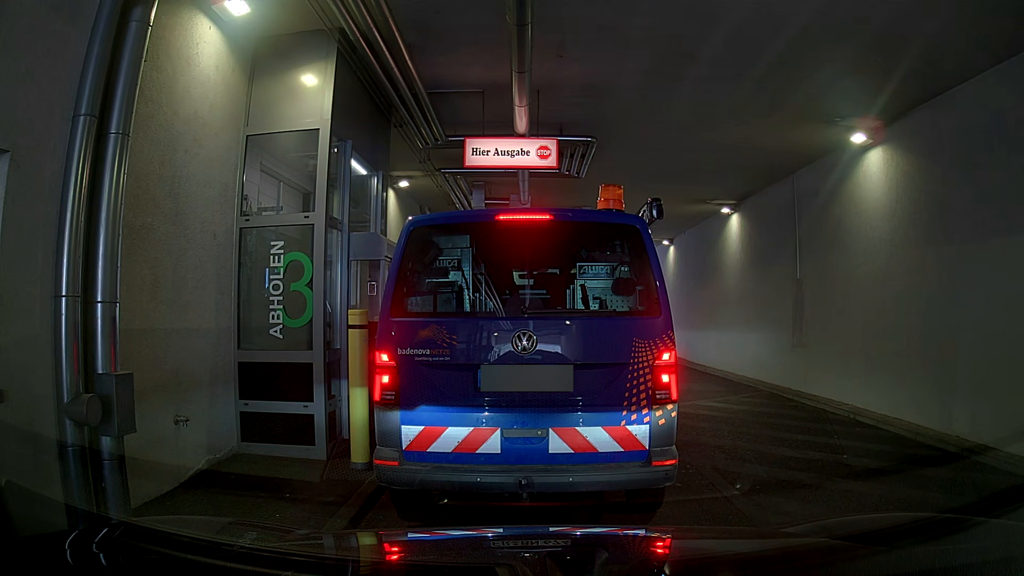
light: Day
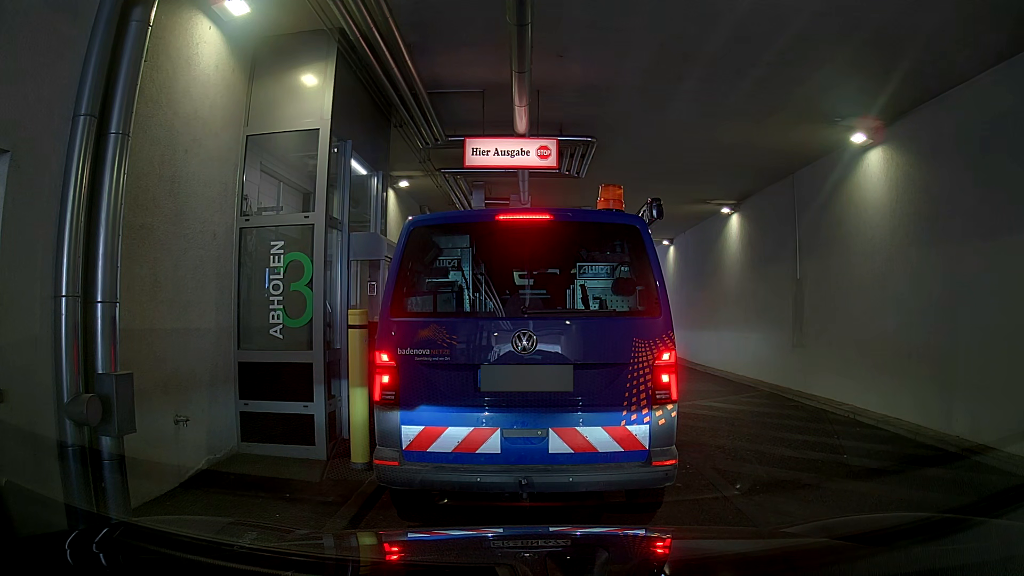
(0.0, 0.0) m; 0°
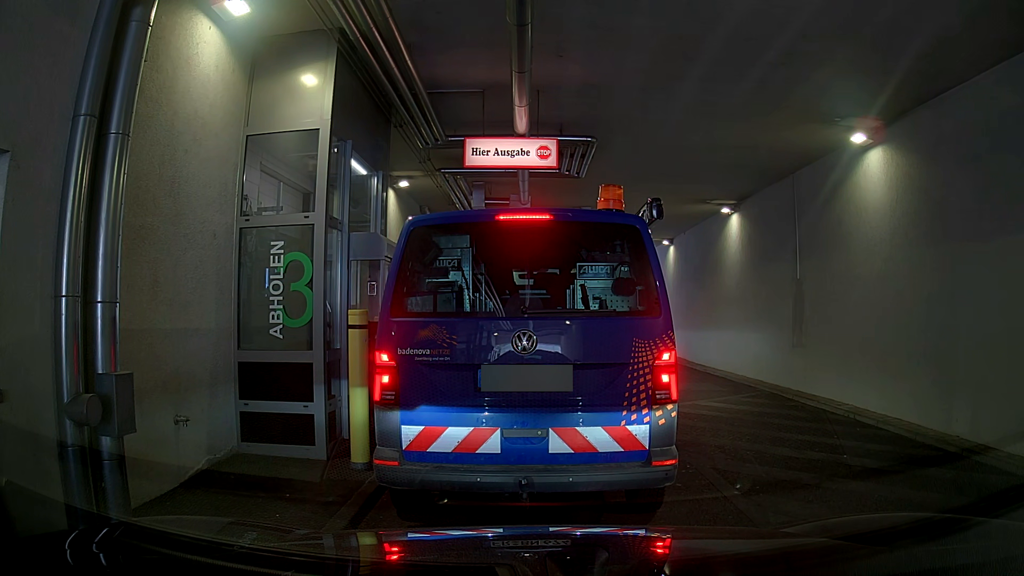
(0.0, 0.0) m; 0°
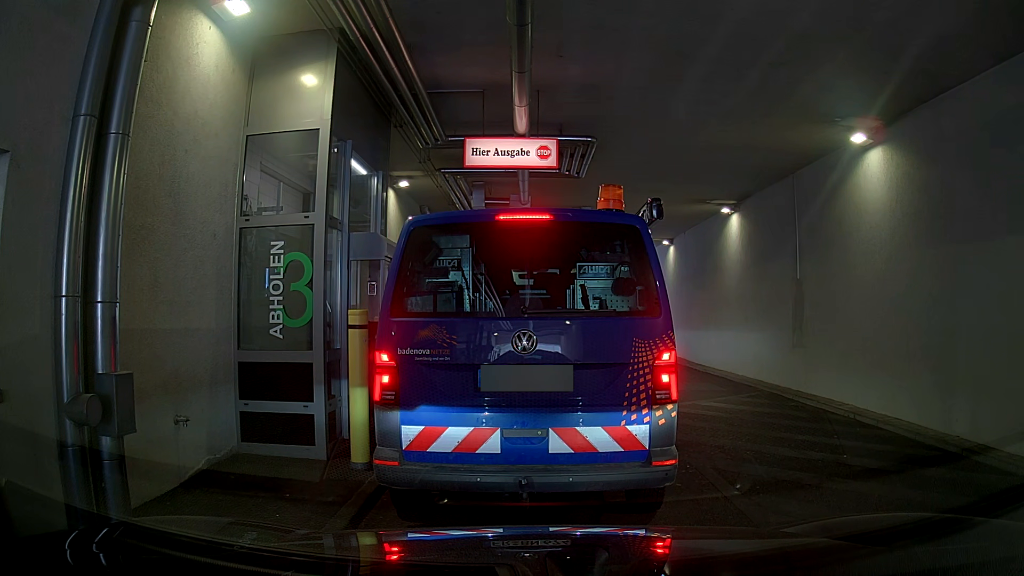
(0.0, 0.0) m; 0°
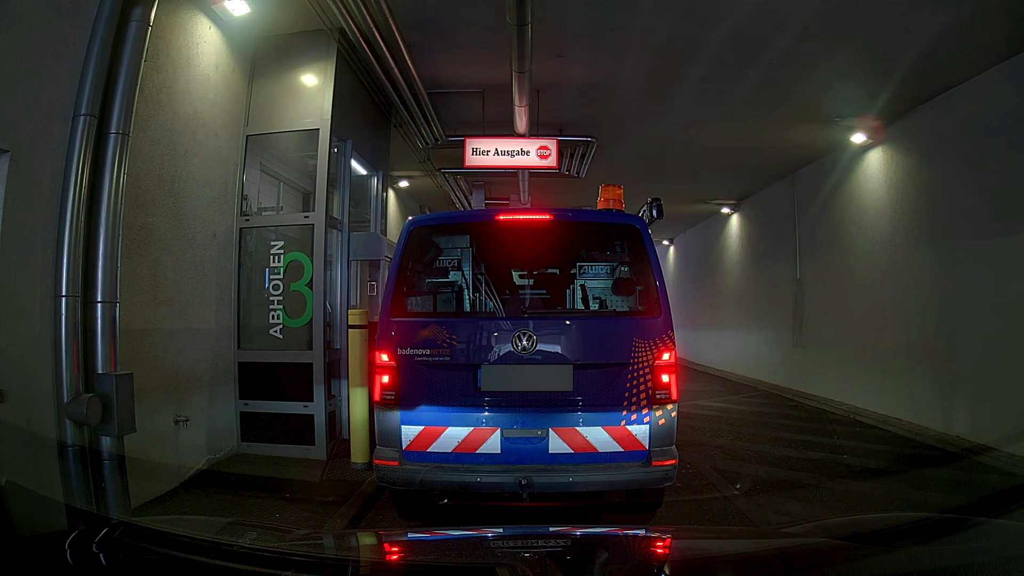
(0.0, 0.0) m; 0°
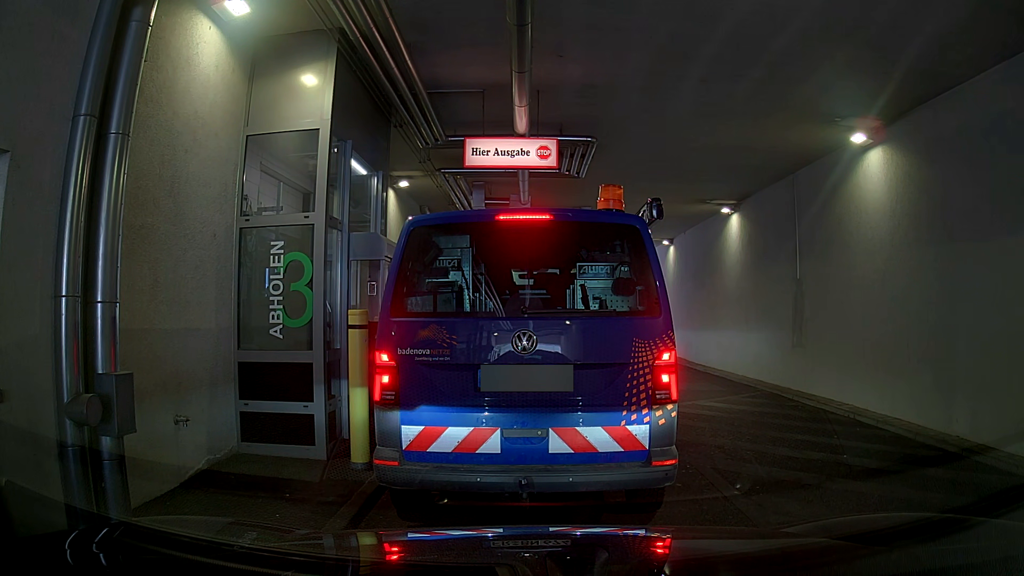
(0.0, 0.0) m; 0°
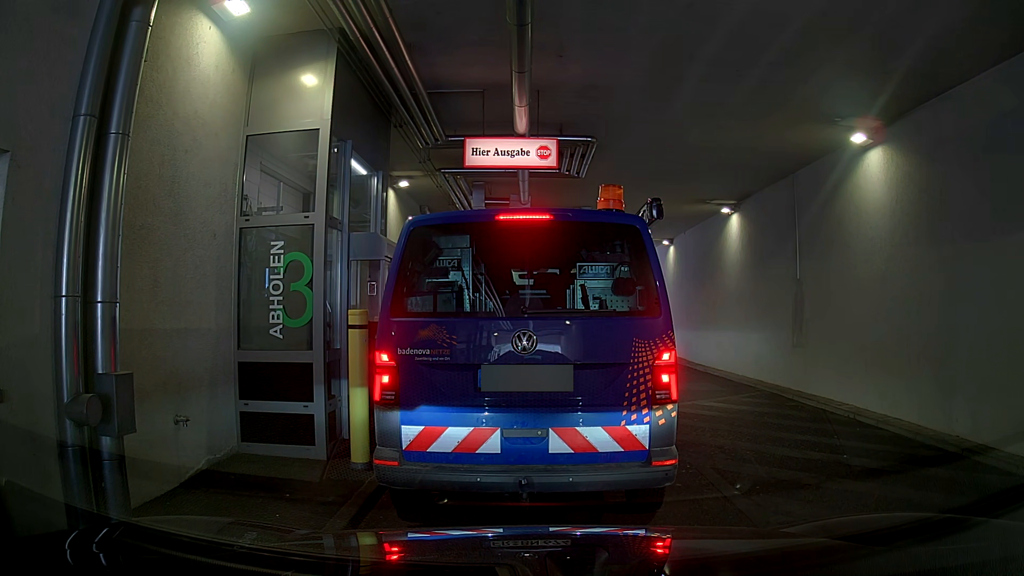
(0.0, 0.0) m; 0°
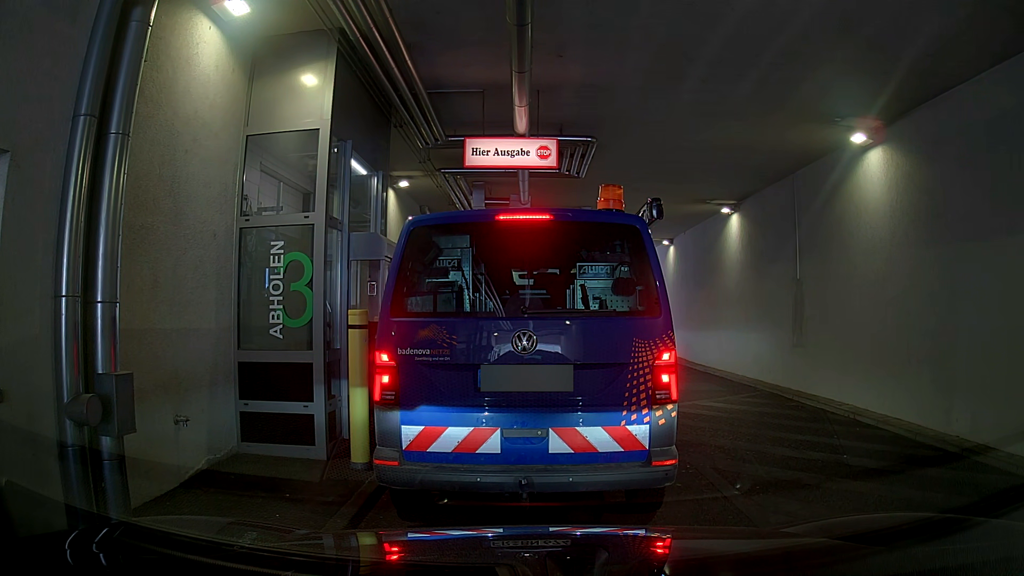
(0.0, 0.0) m; 0°
